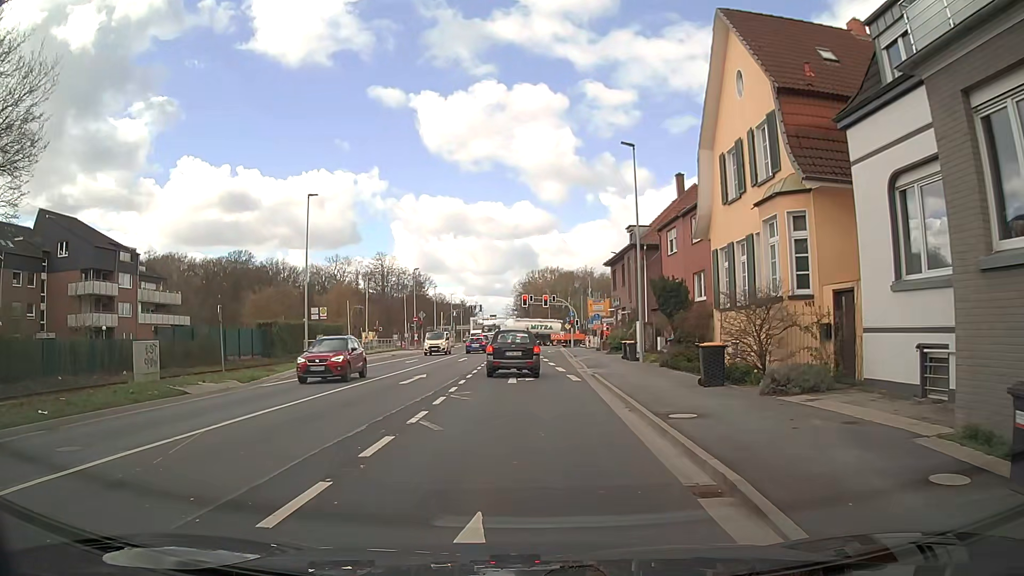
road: secondary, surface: asphalt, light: Day
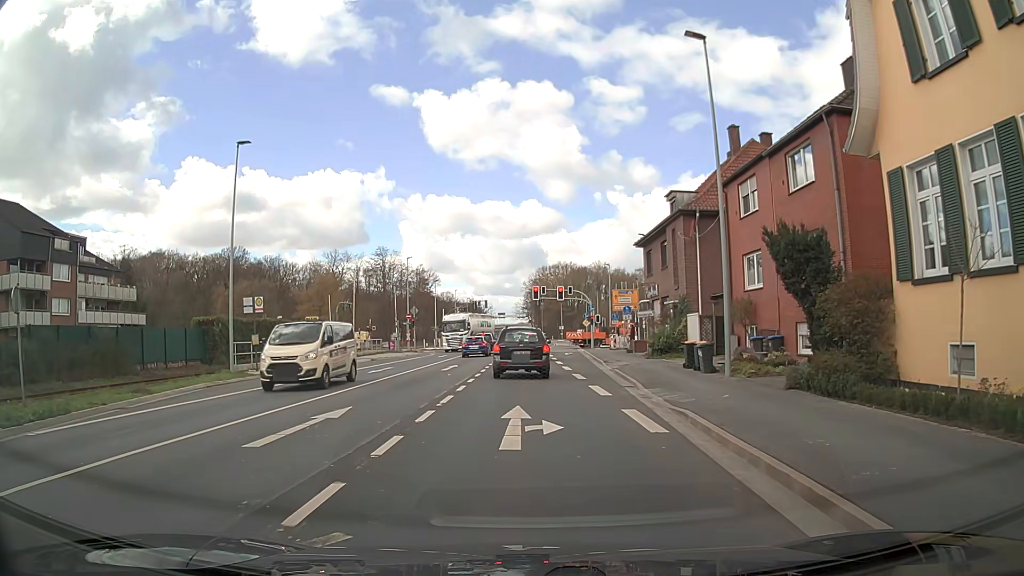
(0.0, +12.2) m; -1°
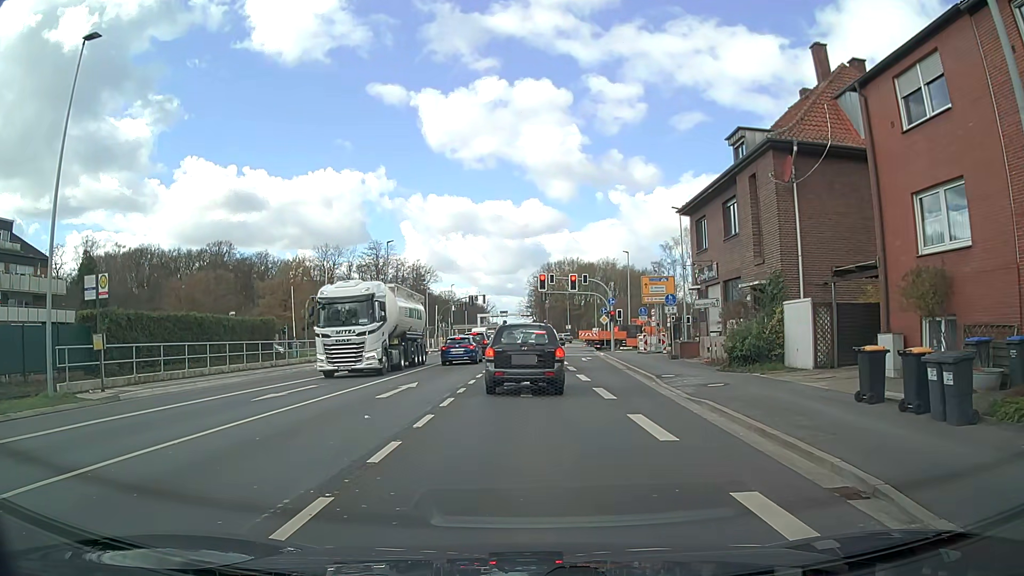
(+0.1, +12.8) m; 0°
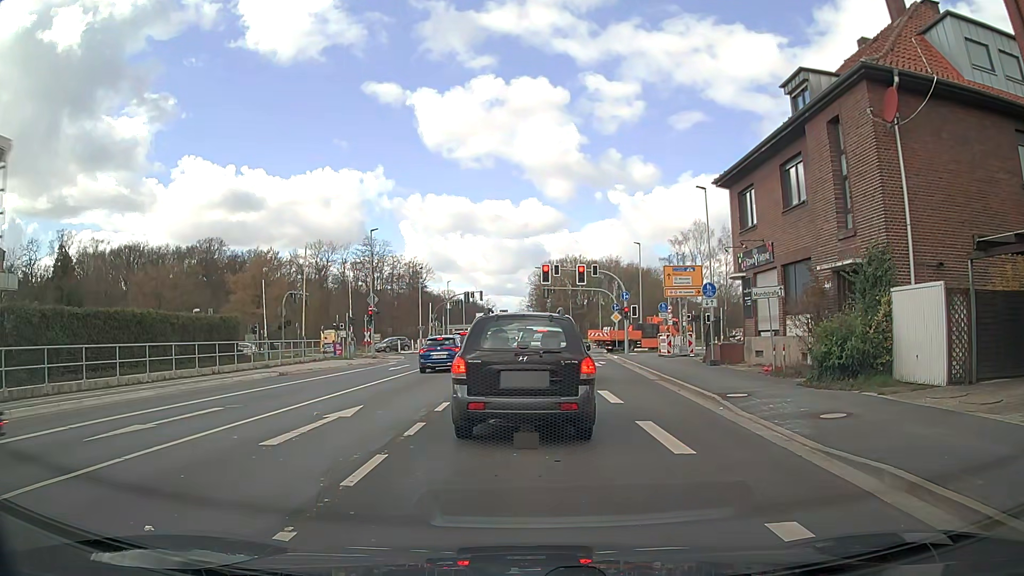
(-0.1, +6.9) m; 0°
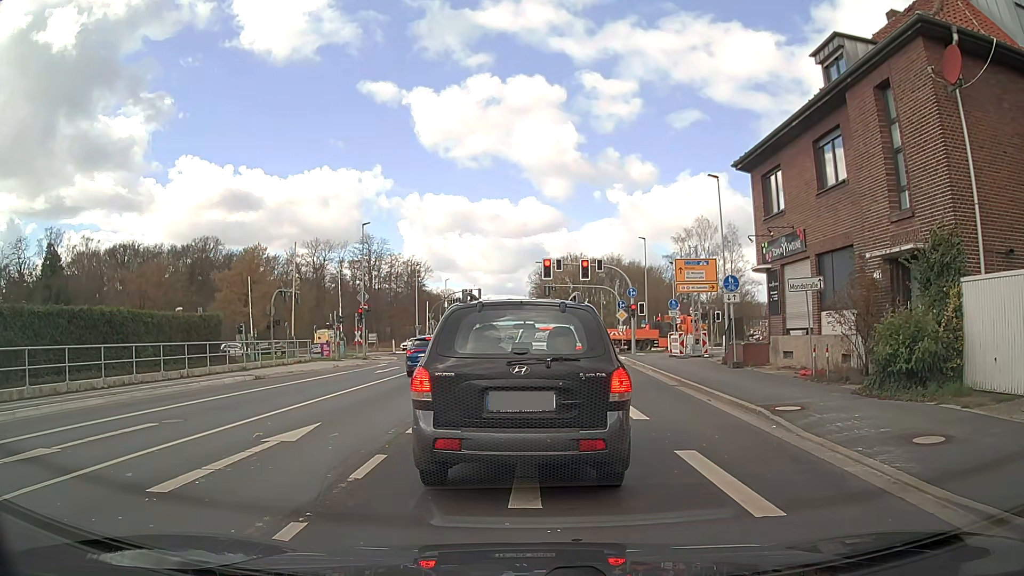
(0.0, +2.7) m; +1°
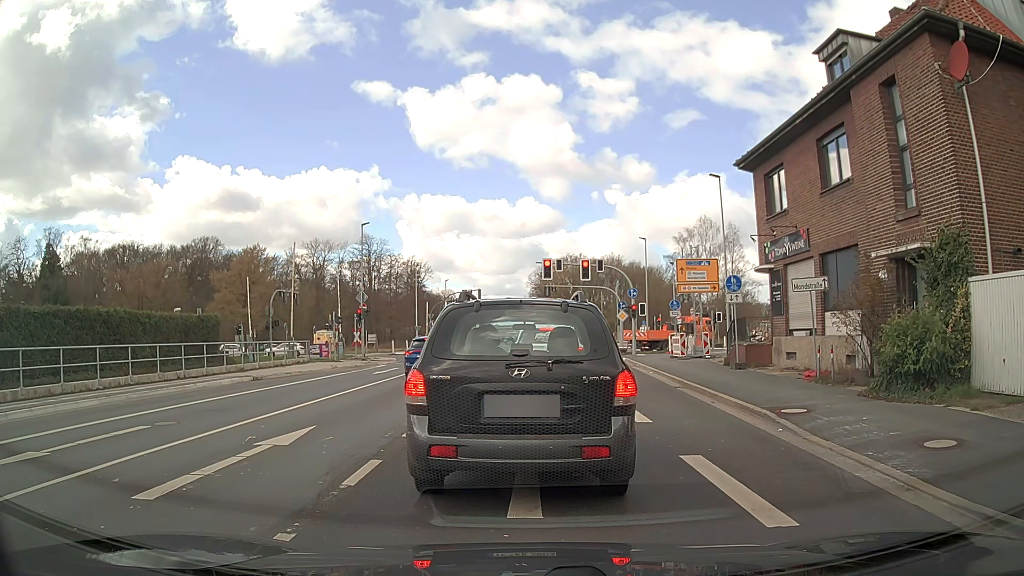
(0.0, +0.3) m; 0°
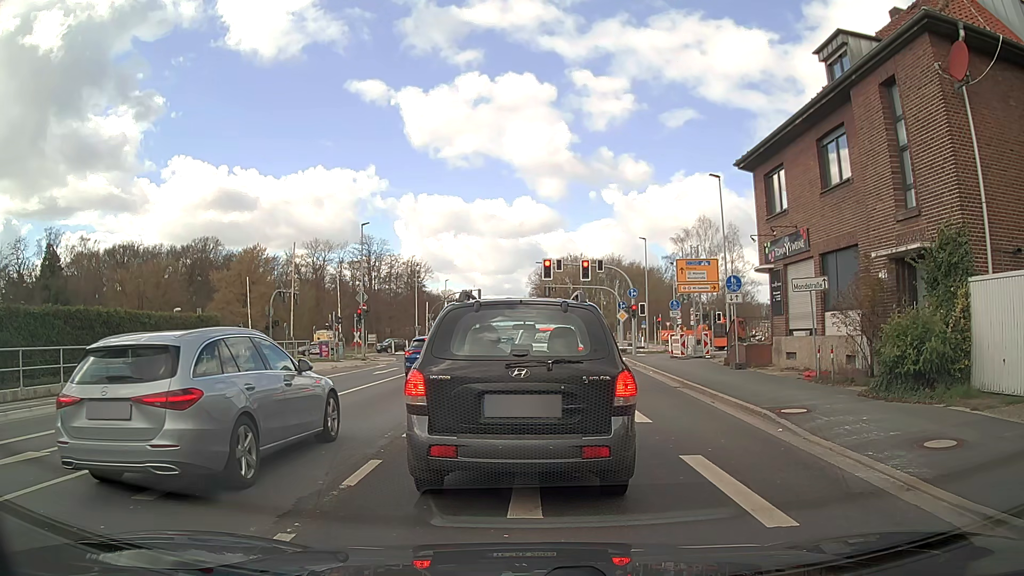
(0.0, 0.0) m; 0°
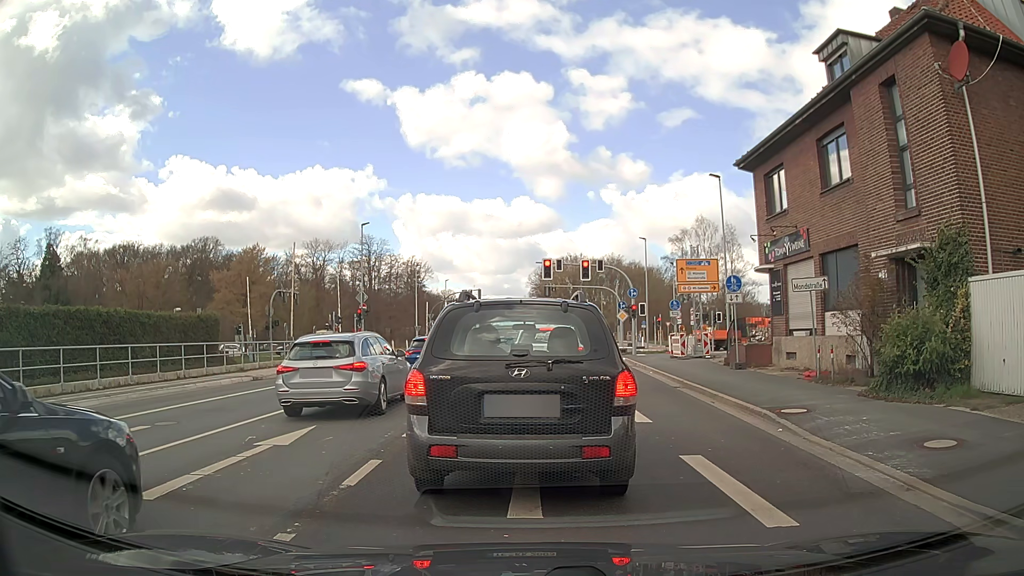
(0.0, 0.0) m; 0°
(0, +10) (0, +20) (-1, +30) (-1, +40) (0, +50) (0, +60) (0, +70) (+1, +80) (+1, +90) (+1, +100) m
